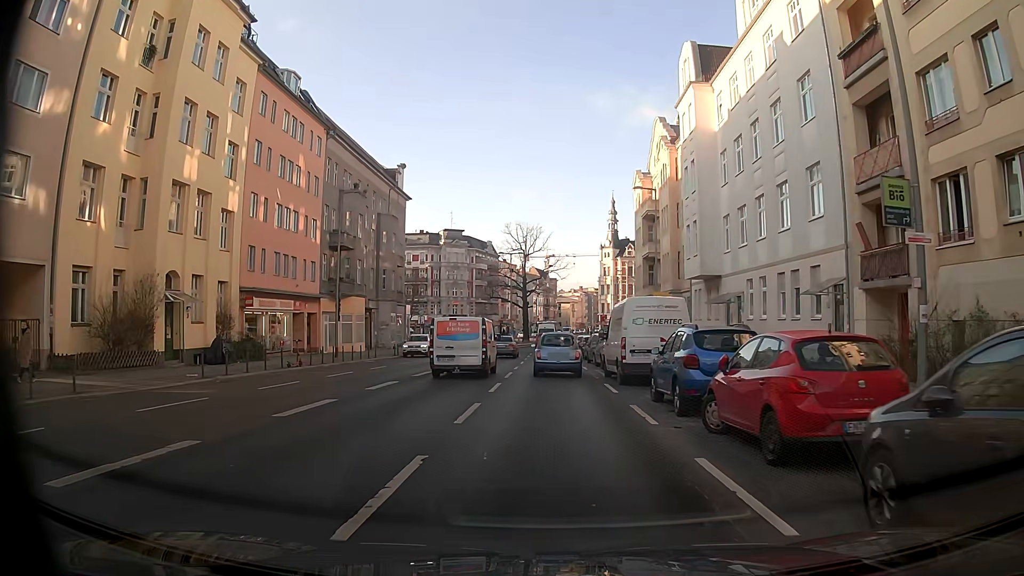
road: secondary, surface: asphalt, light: Day
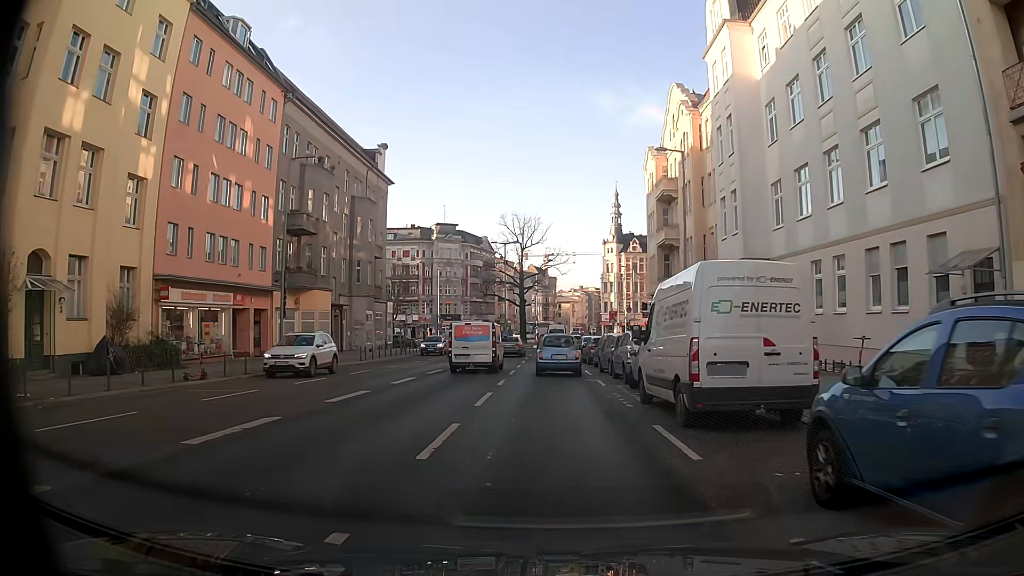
(0.0, +9.1) m; 0°
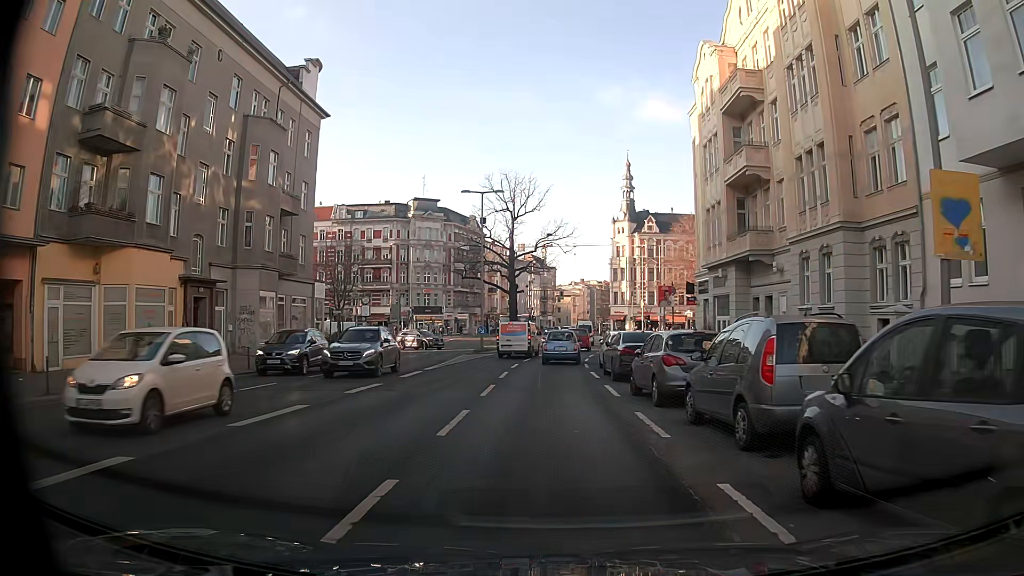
(+0.1, +22.5) m; 0°
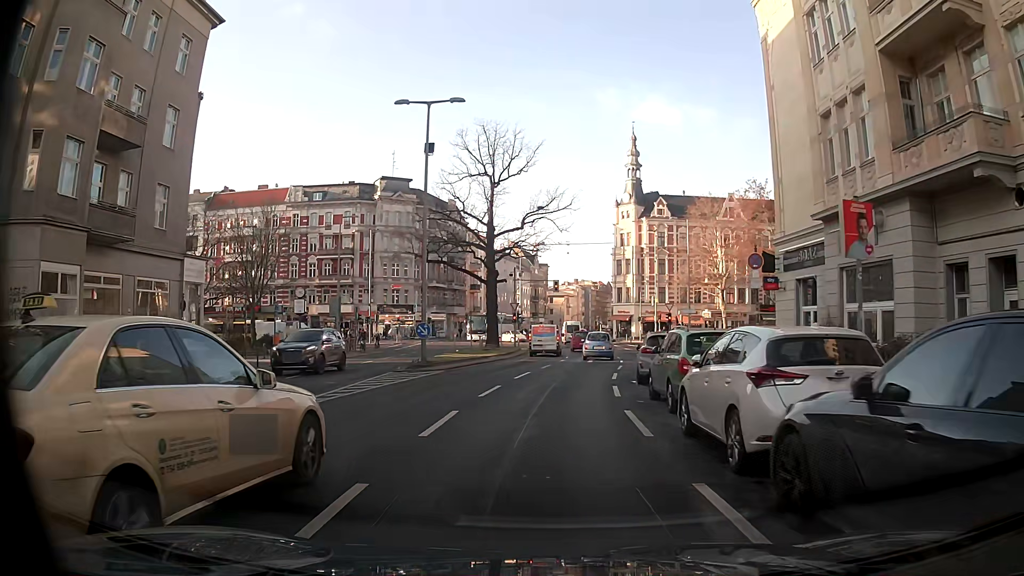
(+0.1, +18.2) m; 0°
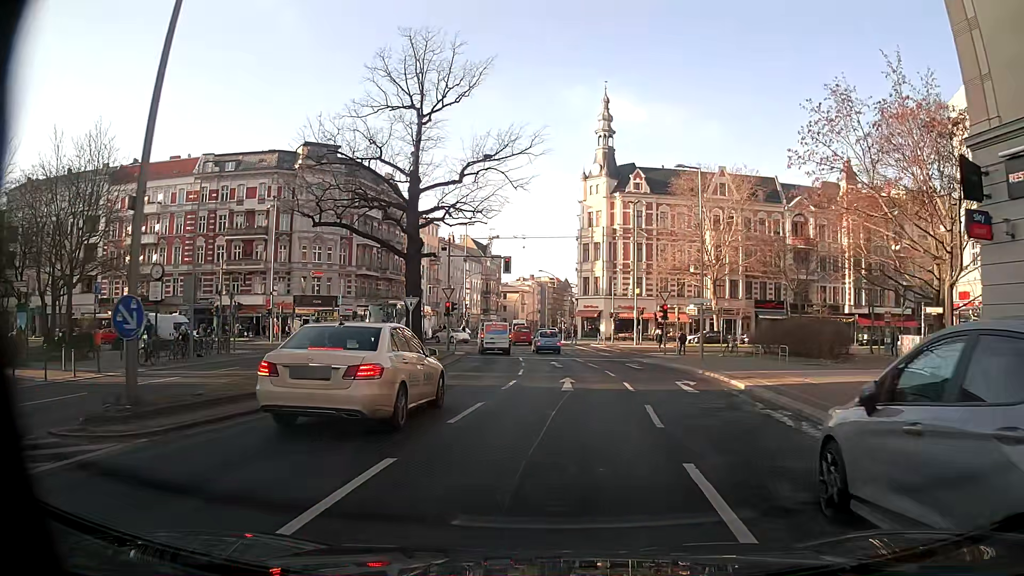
(+0.3, +17.0) m; +3°
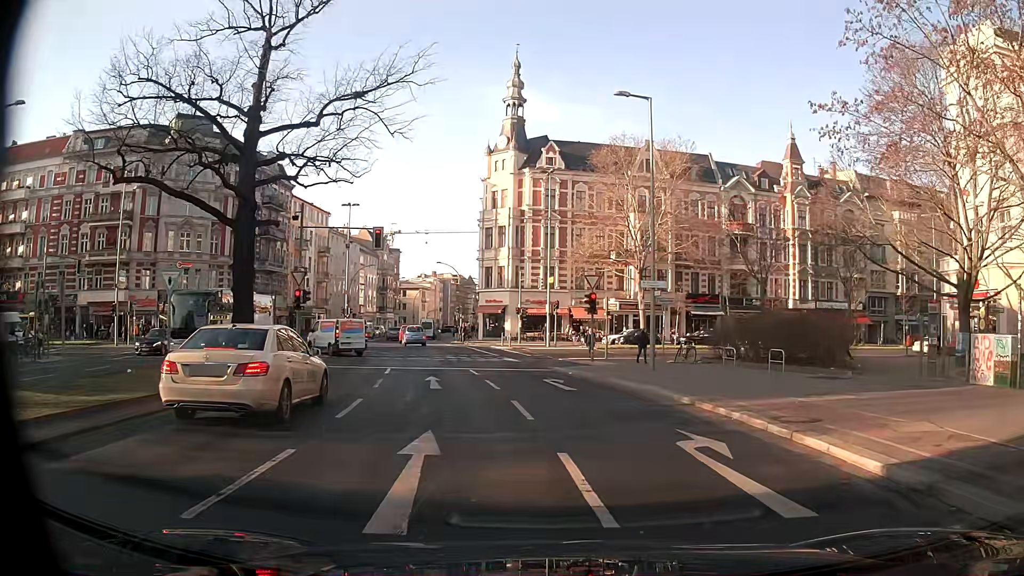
(+0.7, +11.3) m; +8°
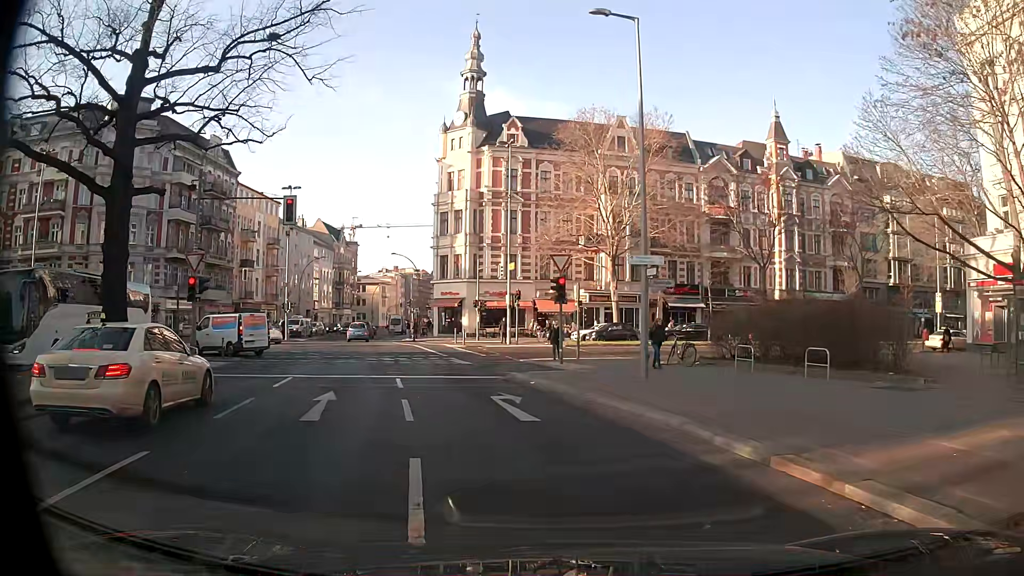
(+0.2, +6.6) m; +3°
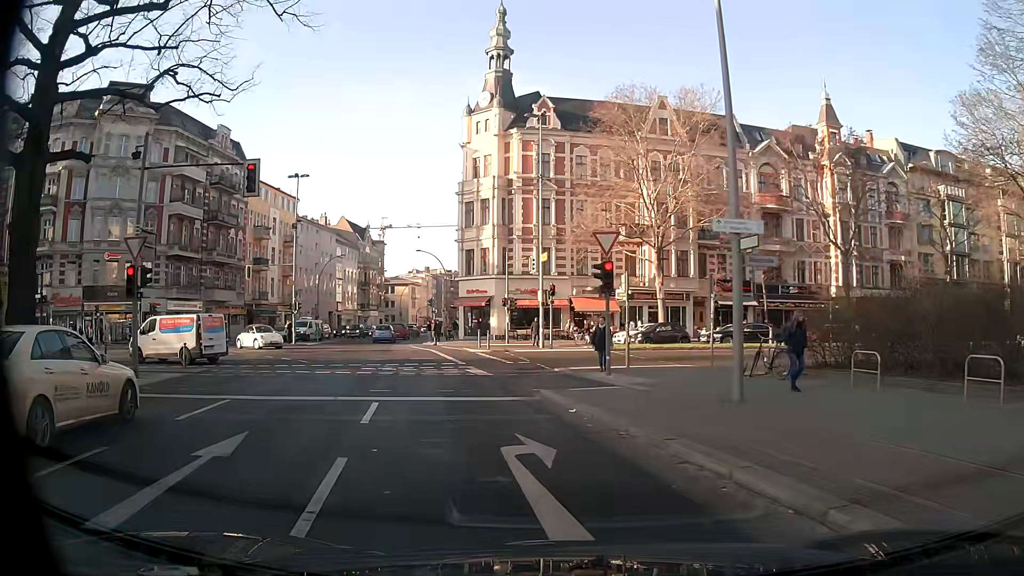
(-0.1, +6.0) m; -3°
